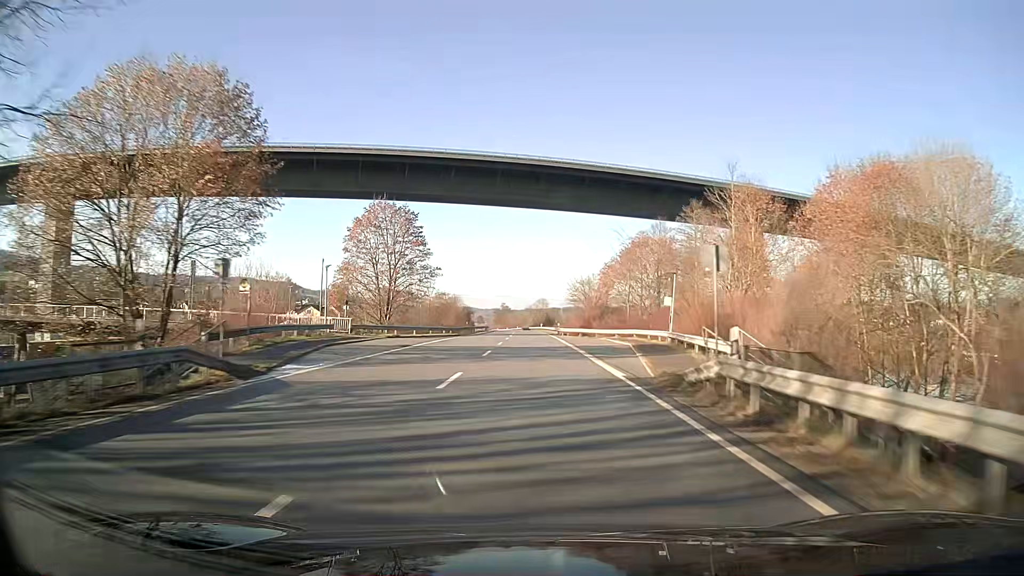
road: unclassified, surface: asphalt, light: Day
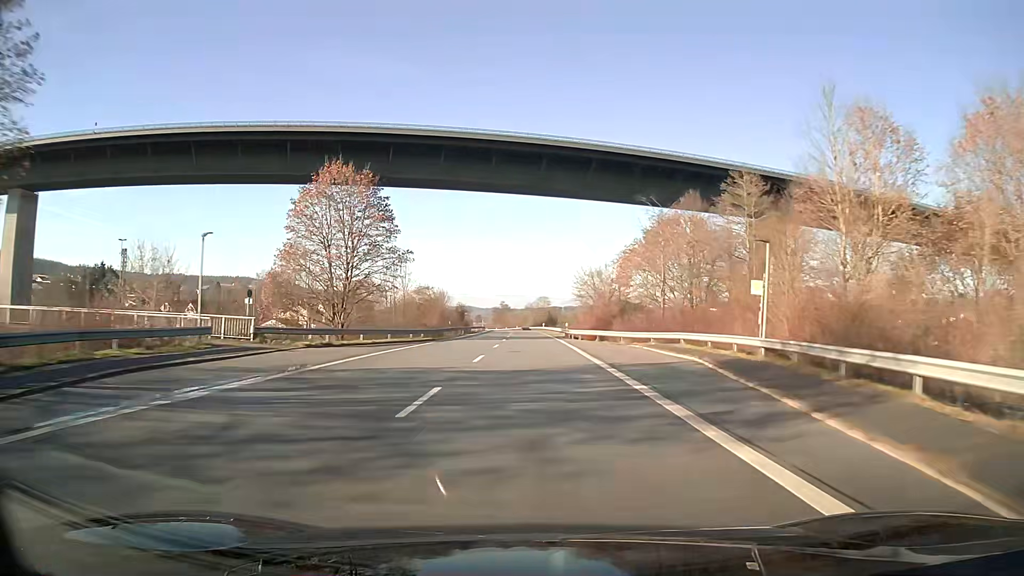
(0.0, +16.0) m; 0°
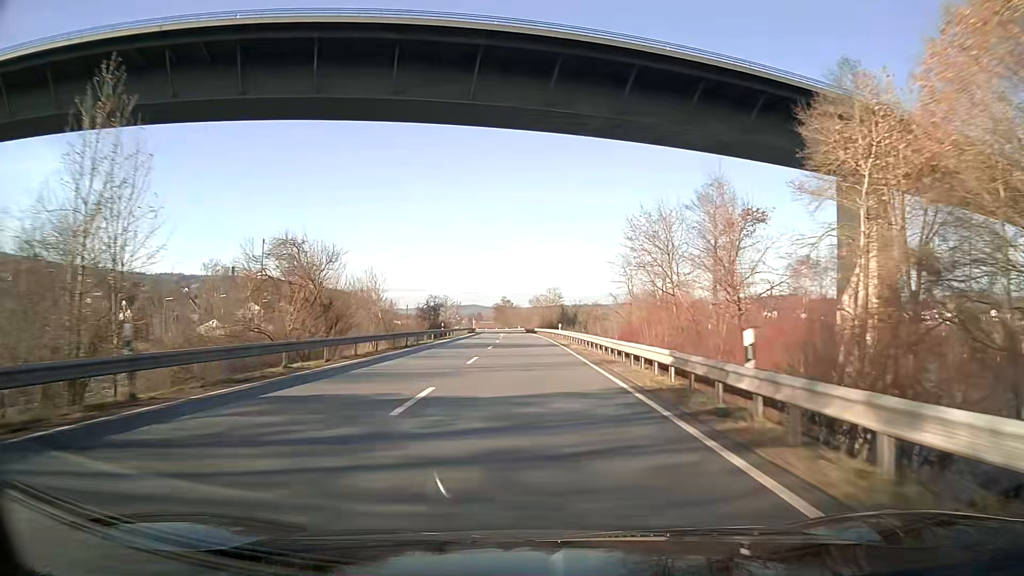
(-0.2, +48.1) m; -1°
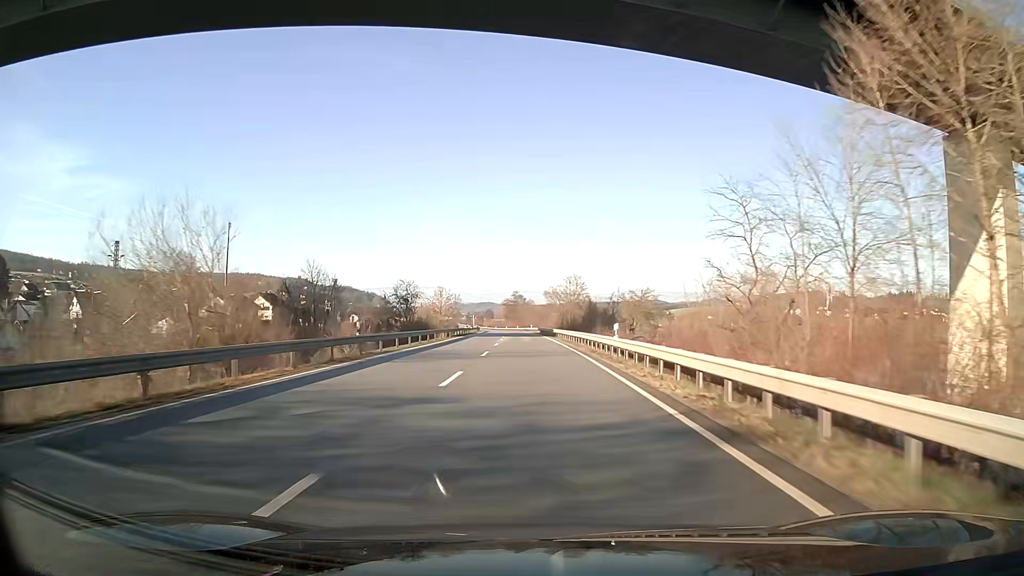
(-0.3, +32.1) m; -1°
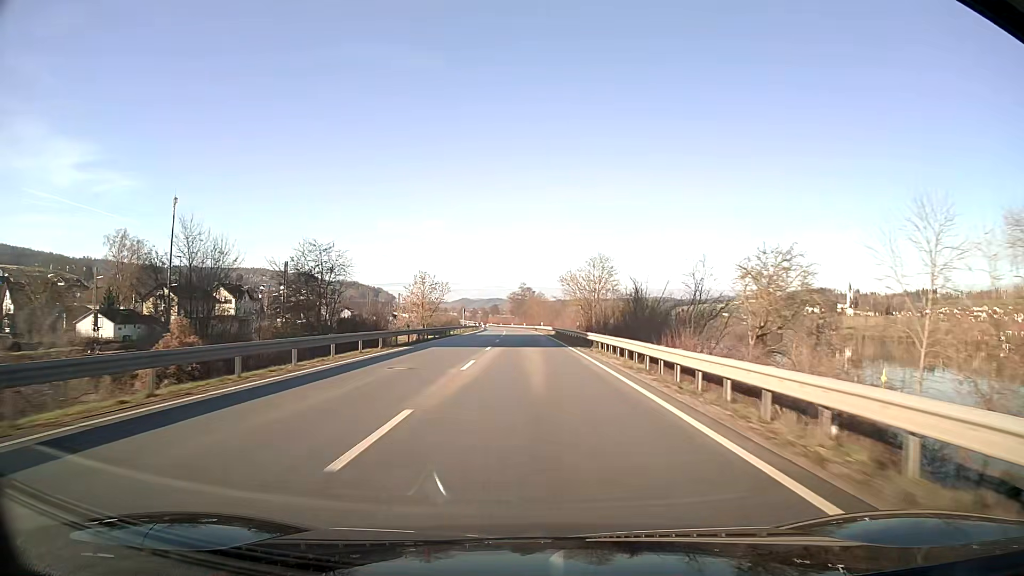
(-0.2, +32.1) m; -1°
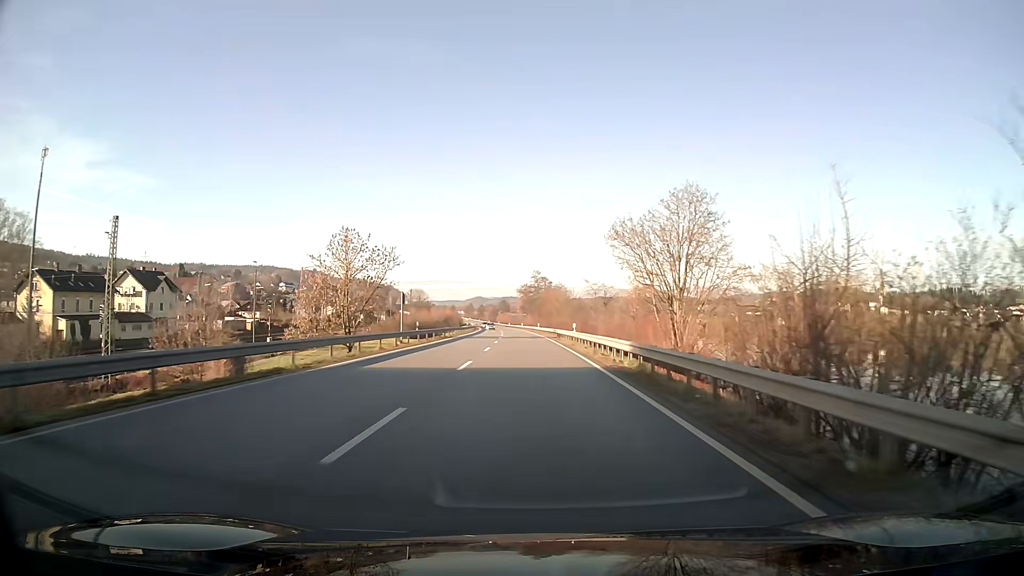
(-0.5, +48.1) m; -1°
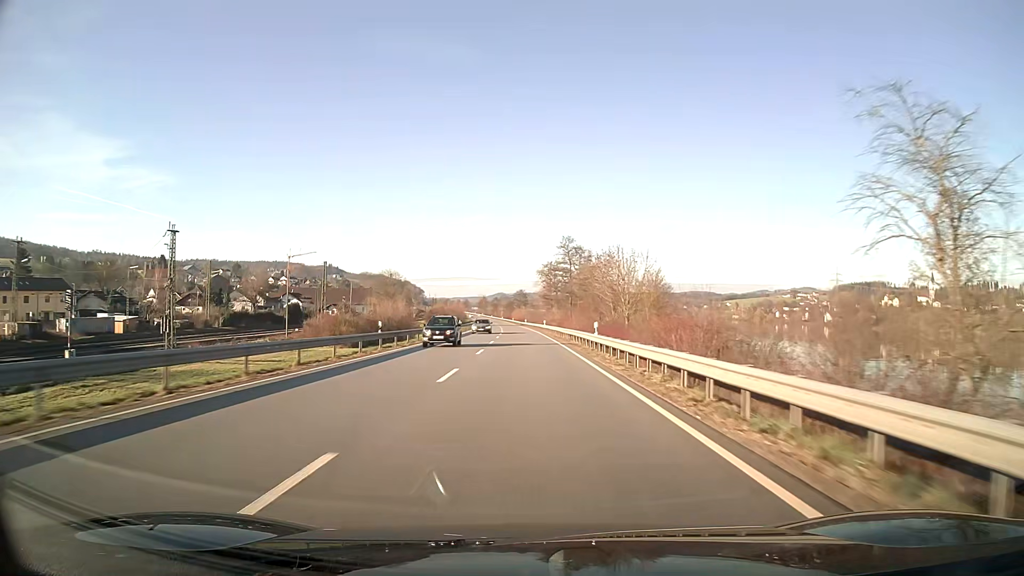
(-1.0, +64.1) m; -2°
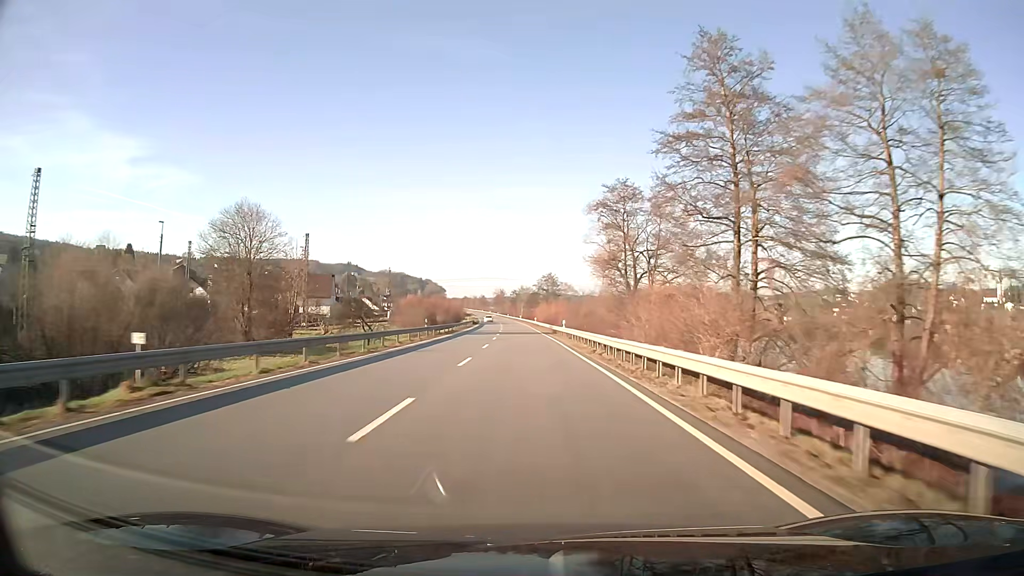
(-1.7, +80.0) m; -2°
